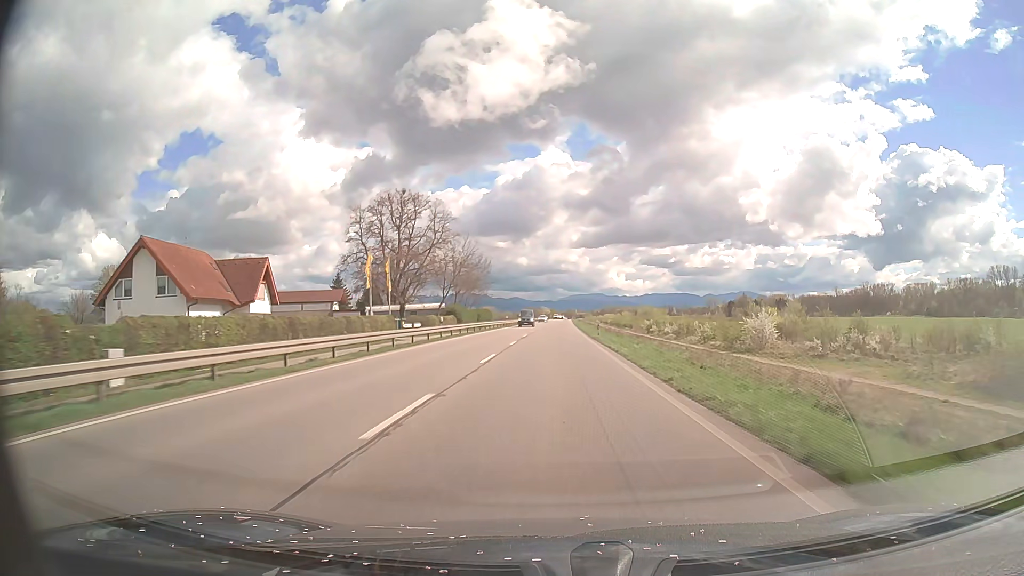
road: primary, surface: asphalt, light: Day
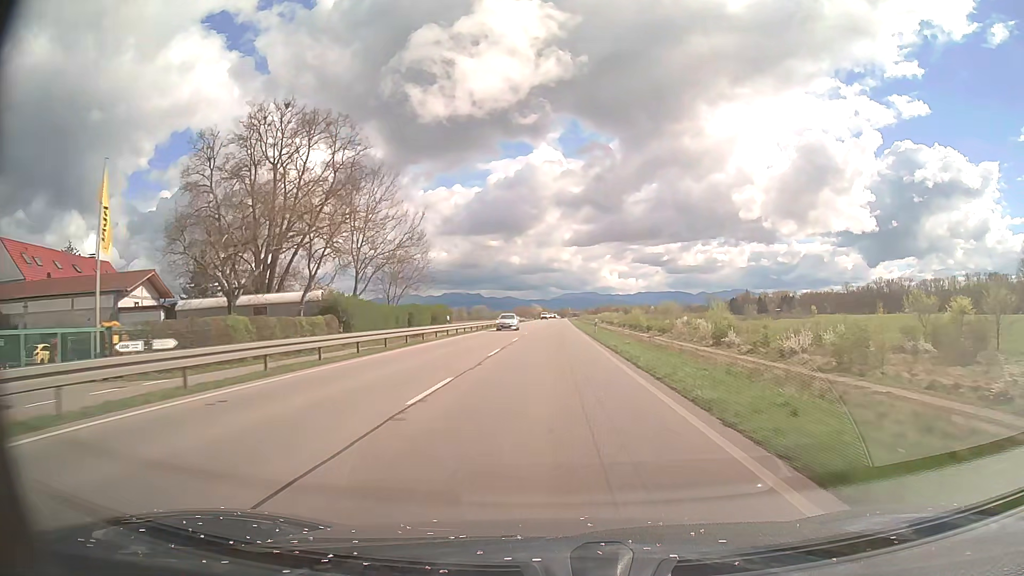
(+0.3, +45.0) m; +1°
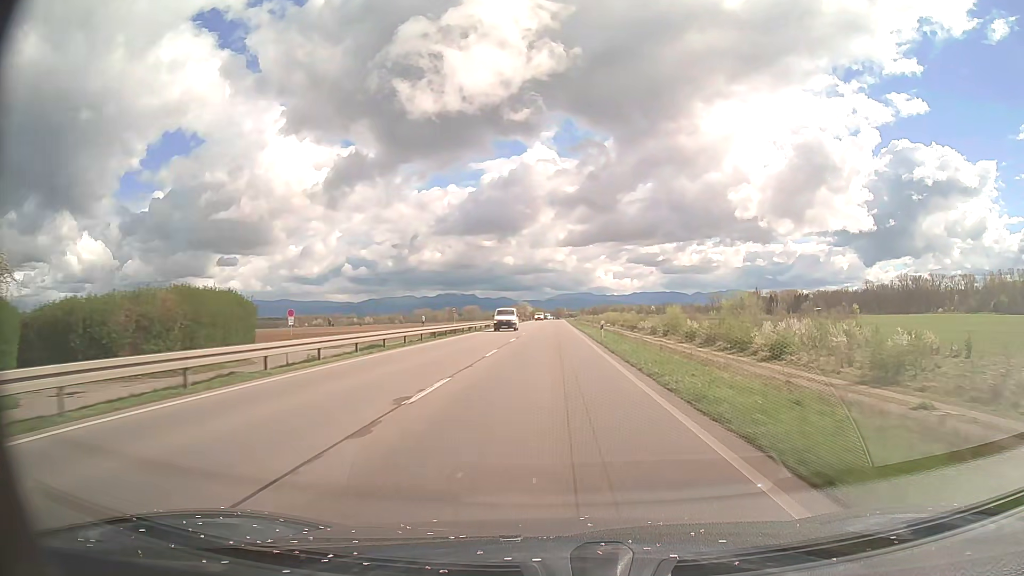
(+0.3, +60.1) m; 0°
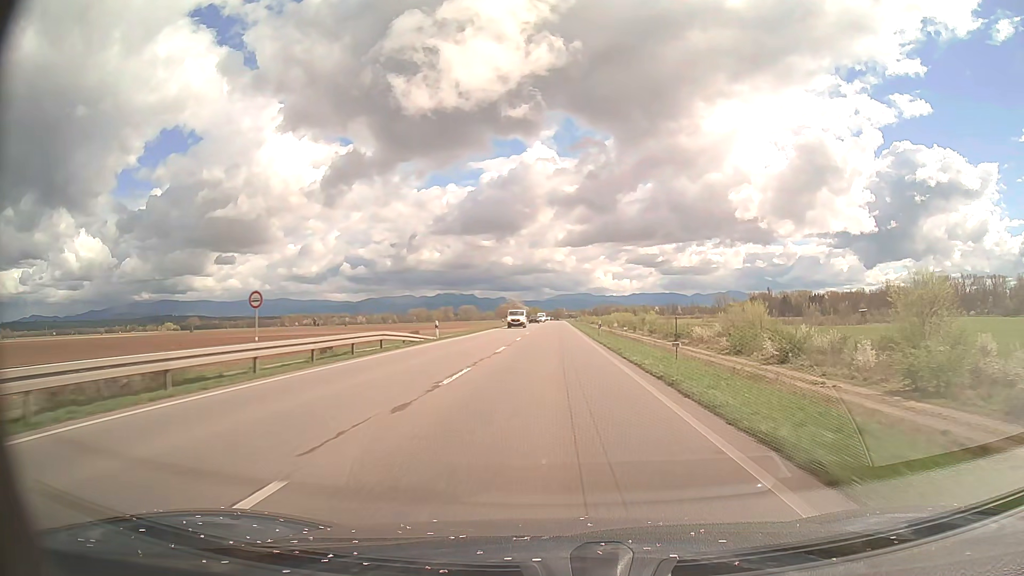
(0.0, +45.1) m; 0°
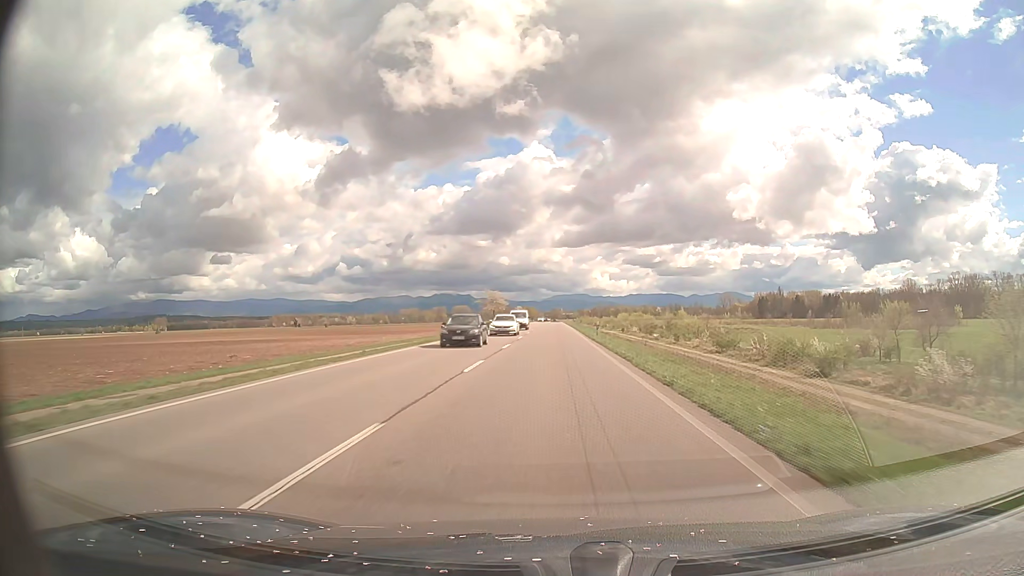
(+0.1, +45.1) m; 0°
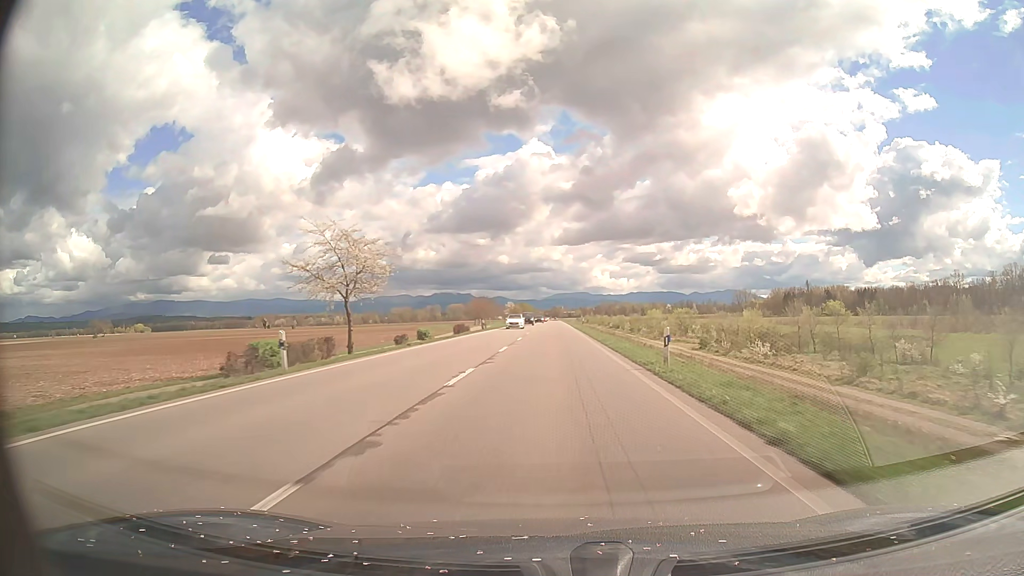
(+0.1, +75.1) m; 0°
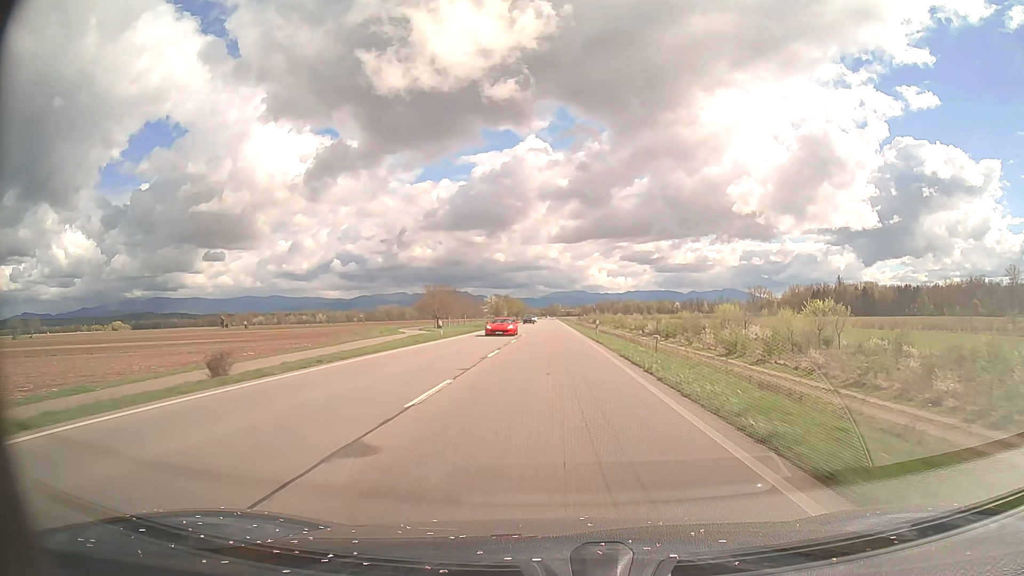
(+0.2, +75.2) m; 0°
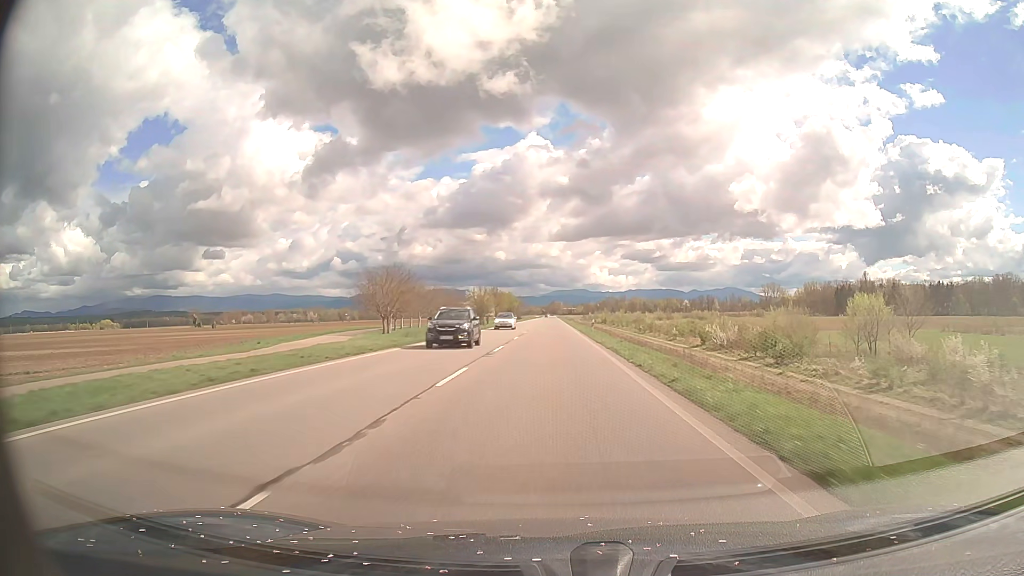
(0.0, +45.2) m; 0°
(0, +10) (0, +20) (0, +30) (0, +40) (0, +50) (0, +60) (0, +70) (0, +80) (0, +90) (0, +100) m
